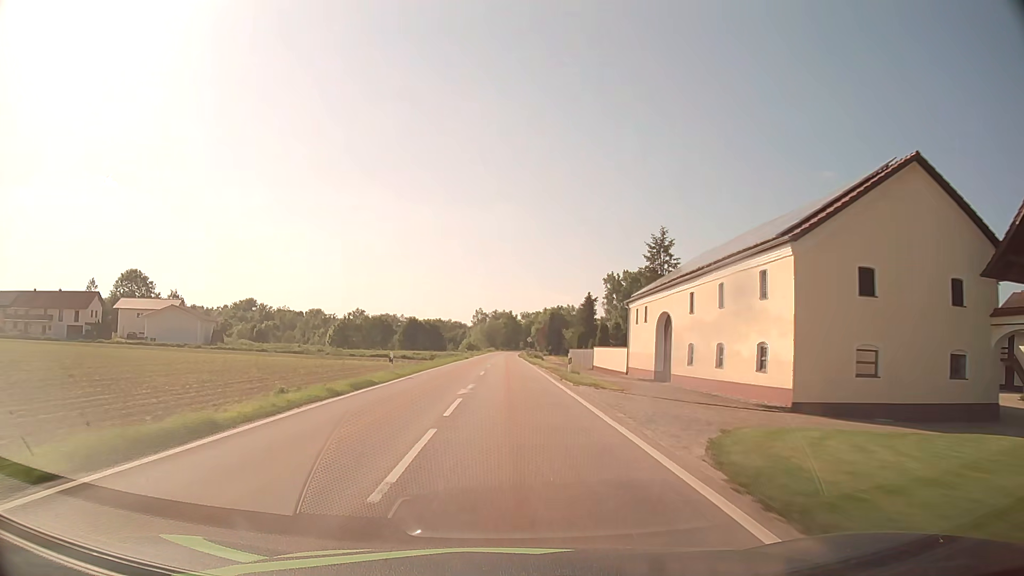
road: tertiary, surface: asphalt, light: Day
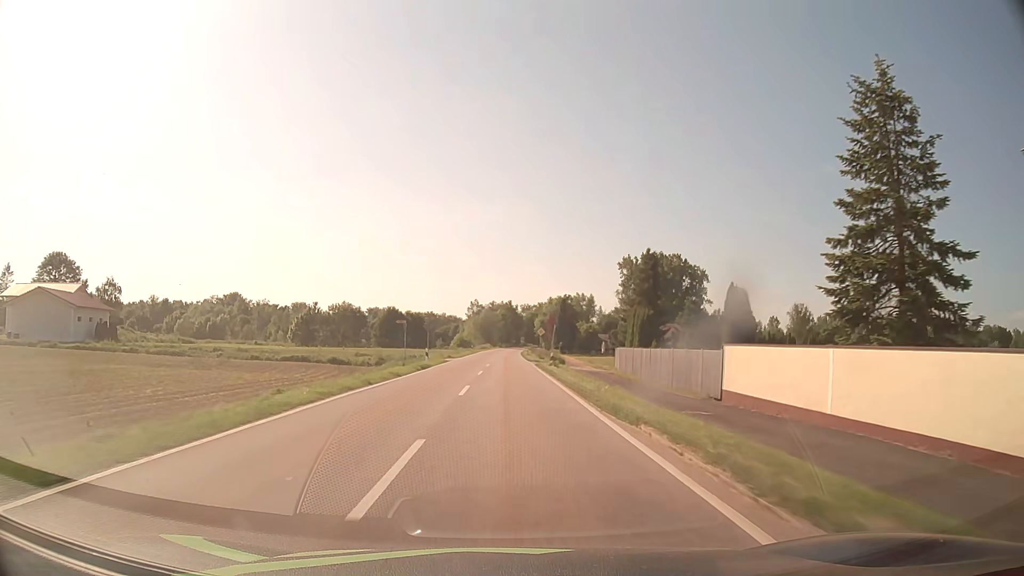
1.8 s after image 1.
(0.0, +37.5) m; 0°
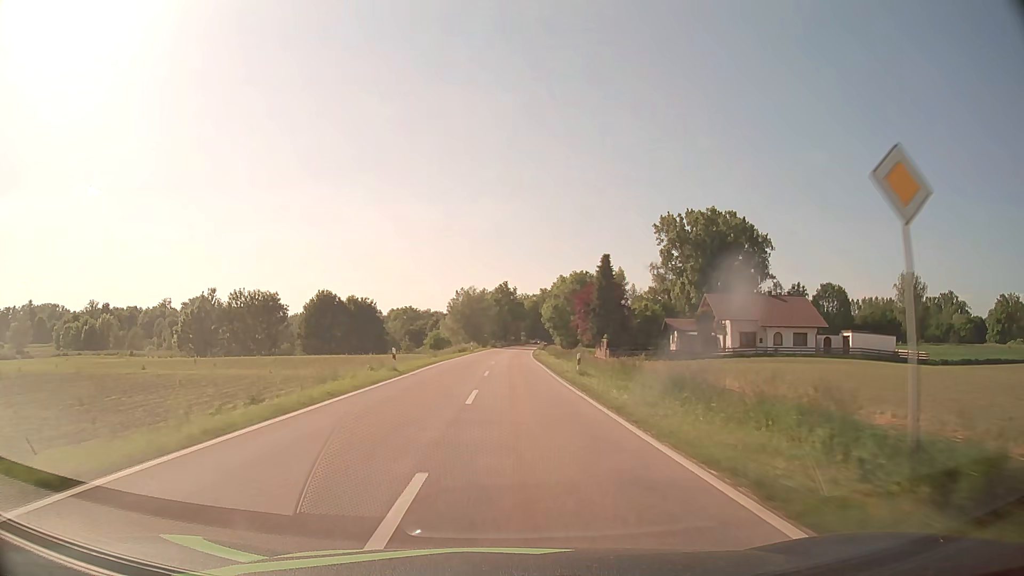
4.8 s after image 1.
(-0.1, +62.6) m; +1°
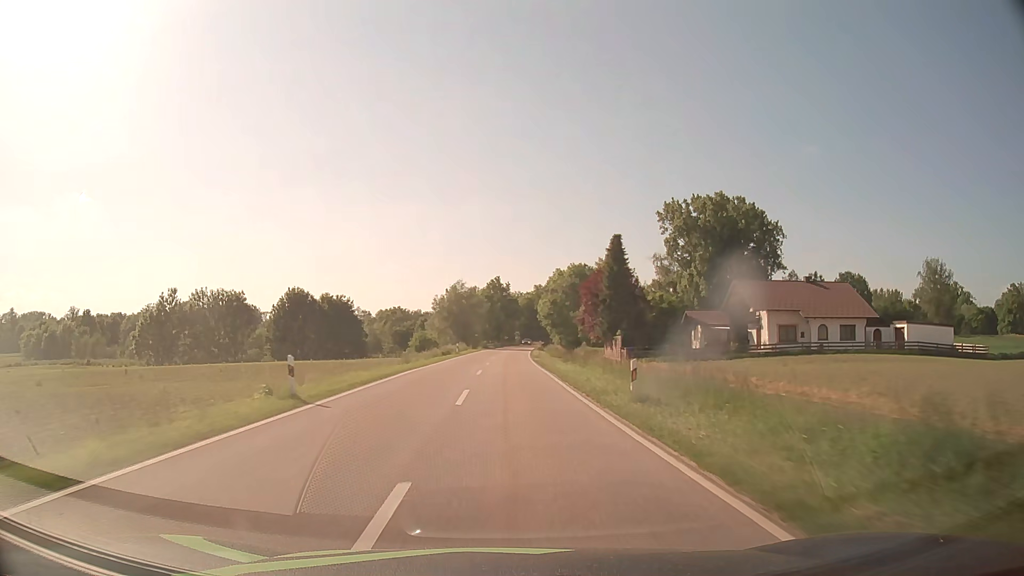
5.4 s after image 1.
(+0.1, +12.6) m; 0°
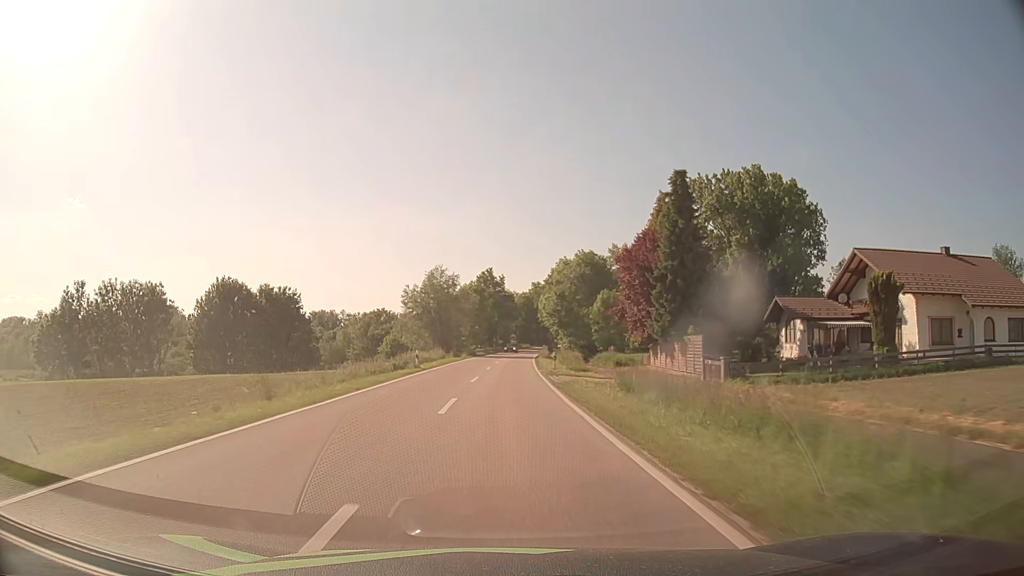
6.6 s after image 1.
(+0.1, +25.1) m; 0°
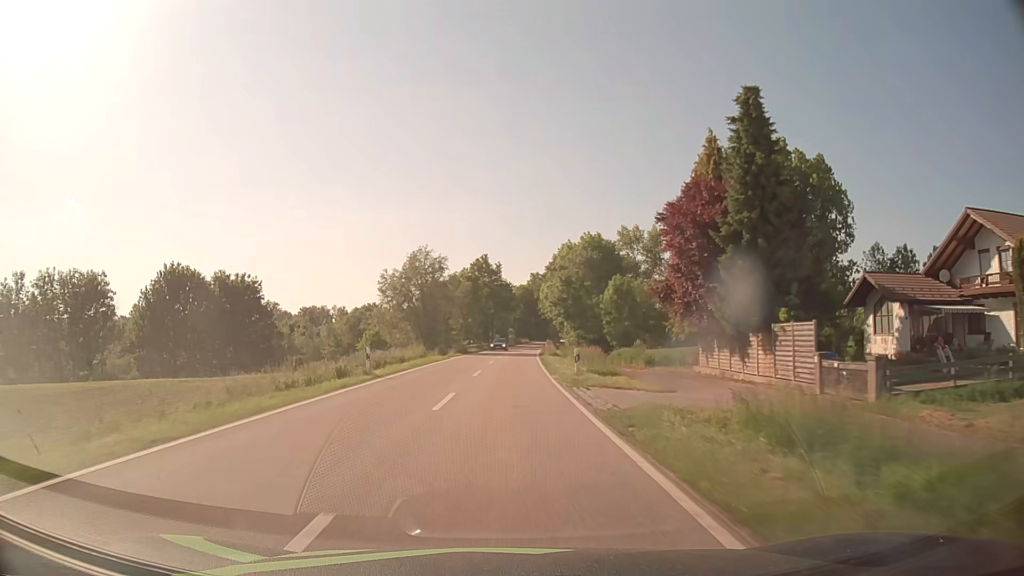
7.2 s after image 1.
(+0.1, +12.5) m; 0°
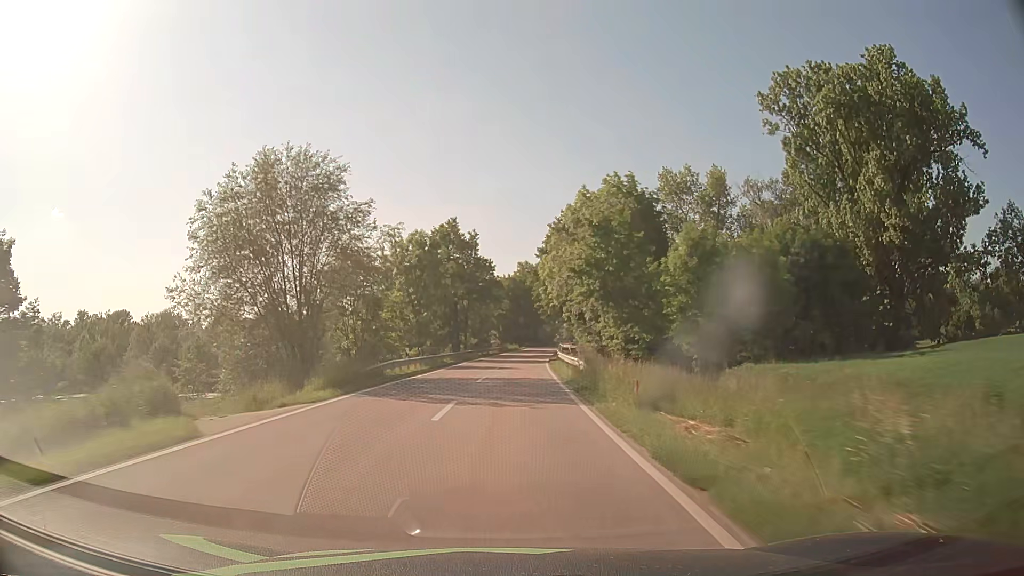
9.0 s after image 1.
(+0.4, +37.6) m; +1°
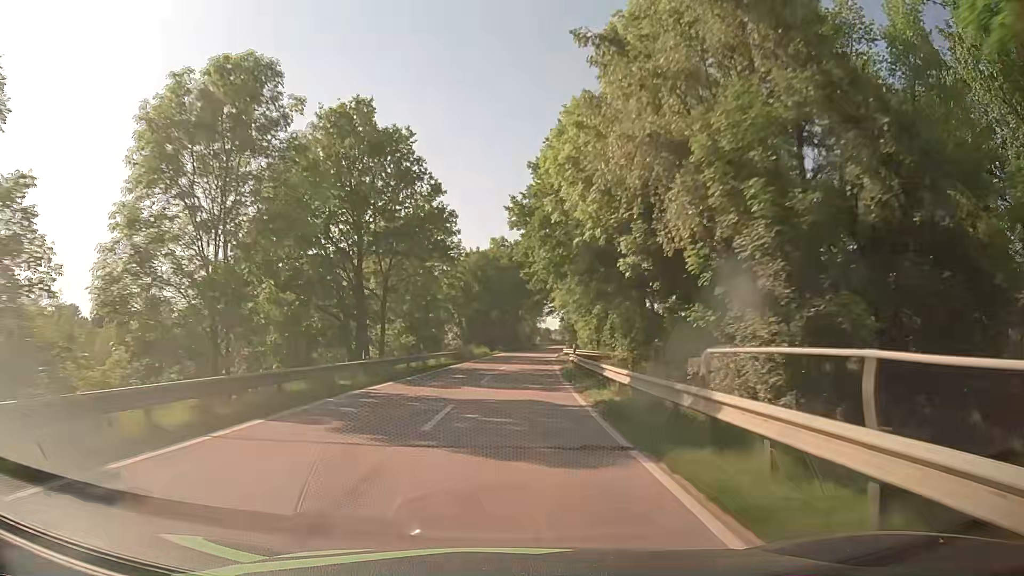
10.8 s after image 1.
(+0.7, +37.5) m; +2°
(0, +10) (0, +20) (+1, +30) (+1, +40) (+2, +50) (+3, +60) (+4, +70) (+5, +80) (+6, +90) (+7, +100) m
